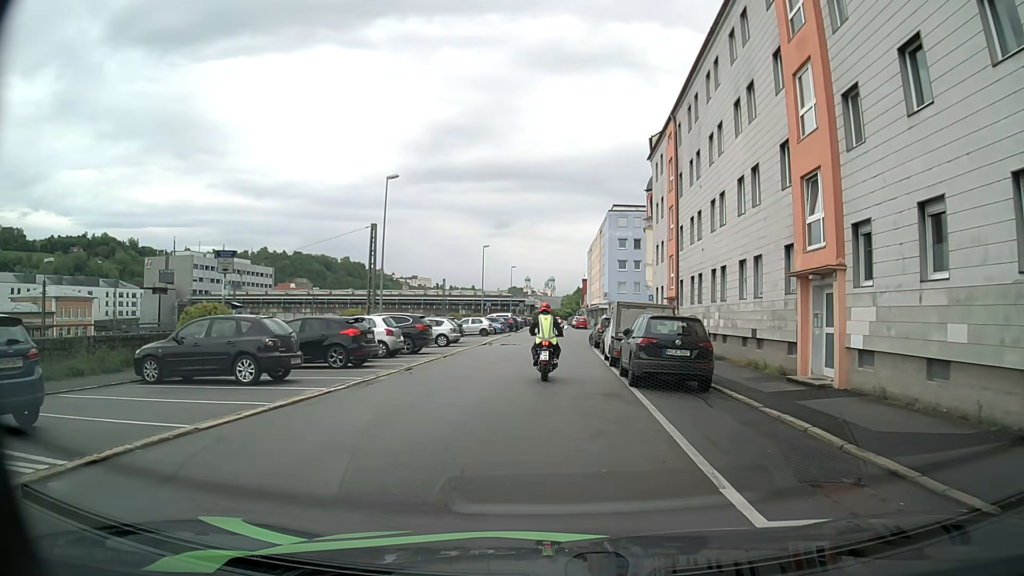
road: residential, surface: asphalt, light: Day
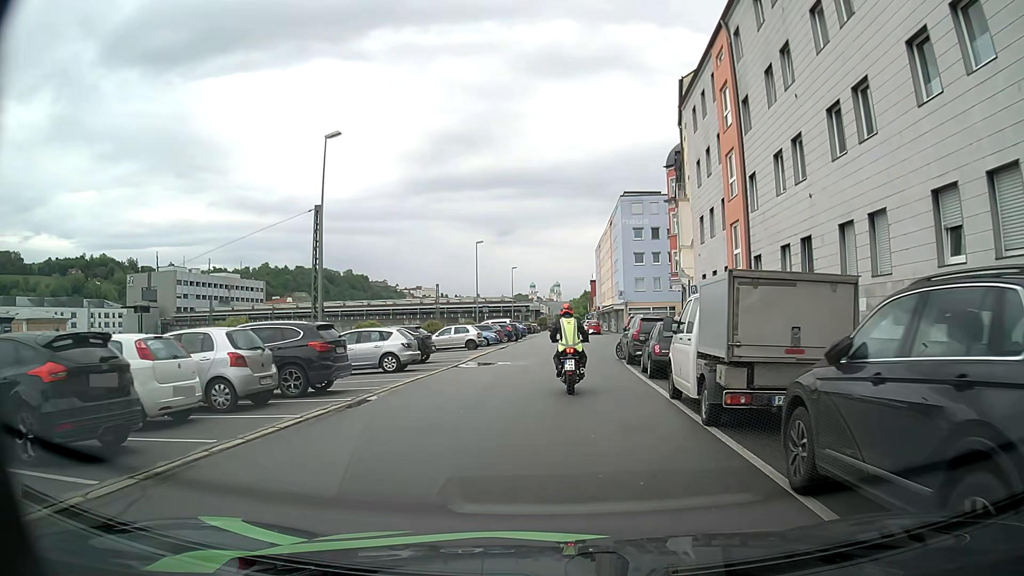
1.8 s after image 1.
(0.0, +12.5) m; -1°
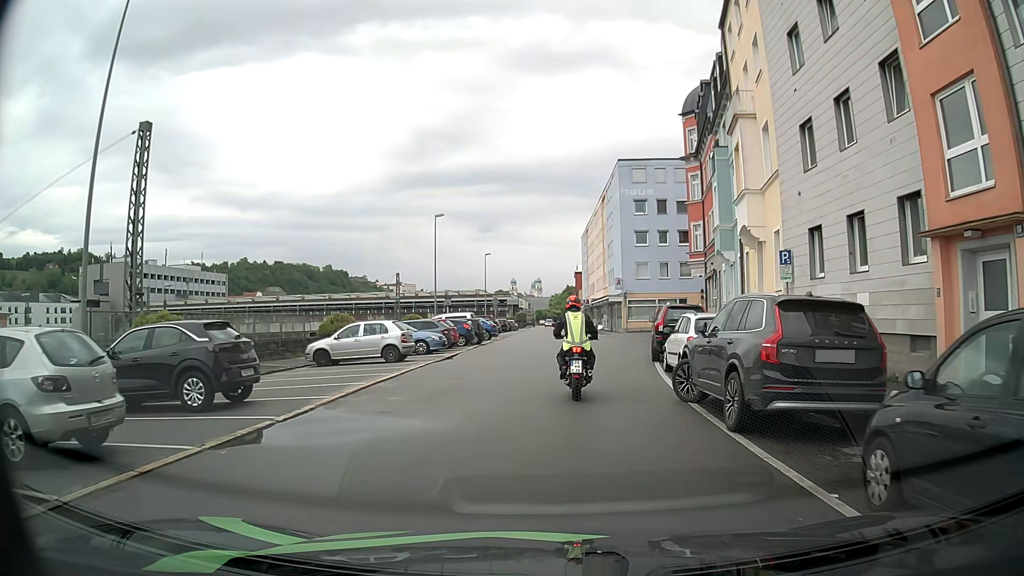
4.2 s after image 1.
(+0.4, +15.6) m; +3°
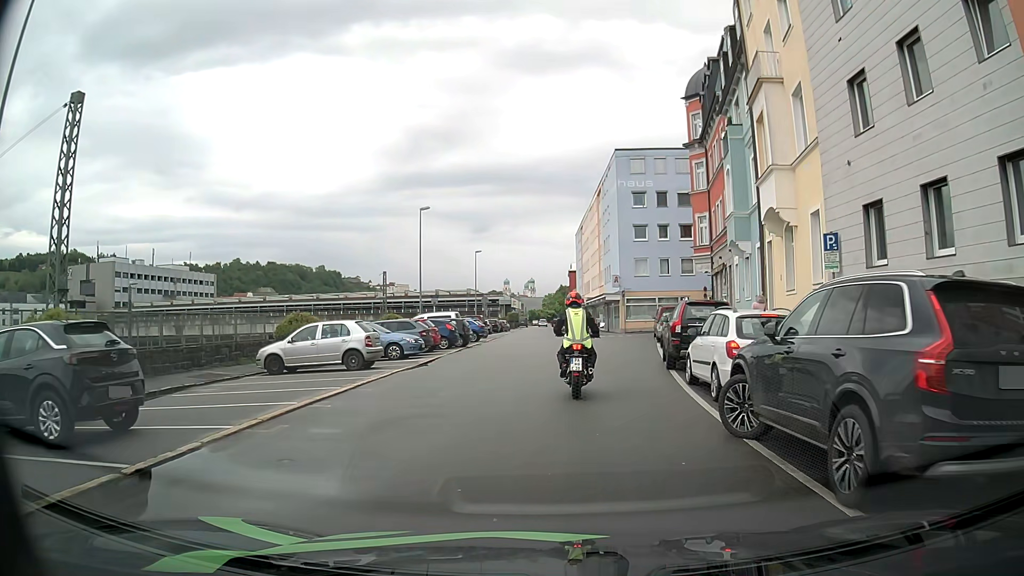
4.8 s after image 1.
(0.0, +3.7) m; 0°
